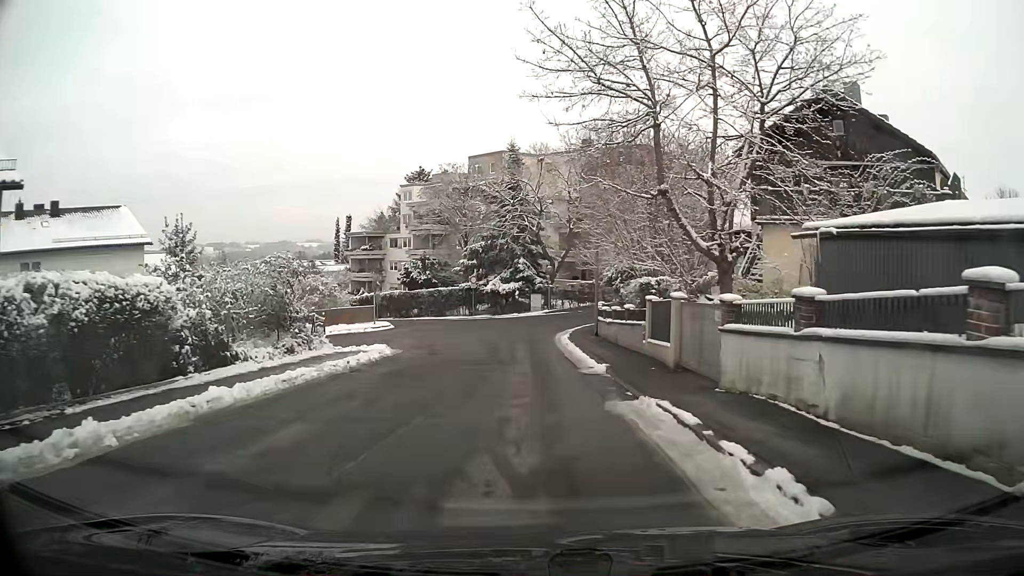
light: Day
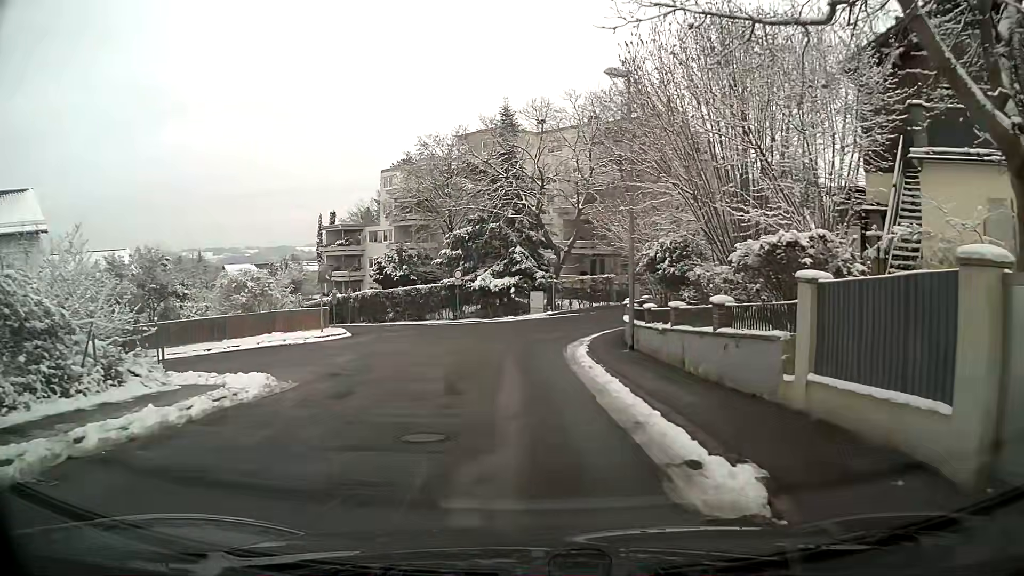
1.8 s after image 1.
(0.0, +10.8) m; -1°
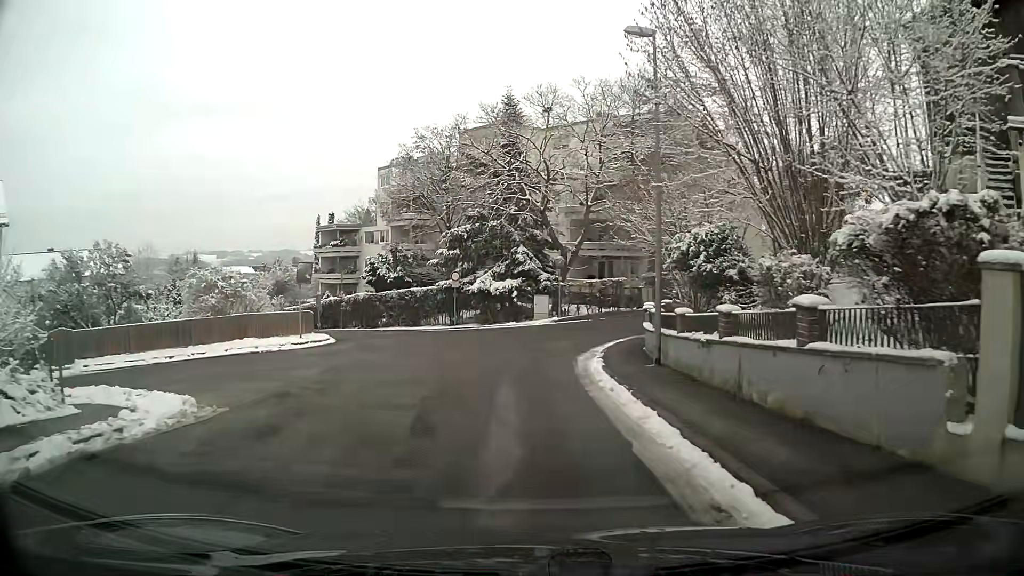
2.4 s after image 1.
(0.0, +3.5) m; 0°
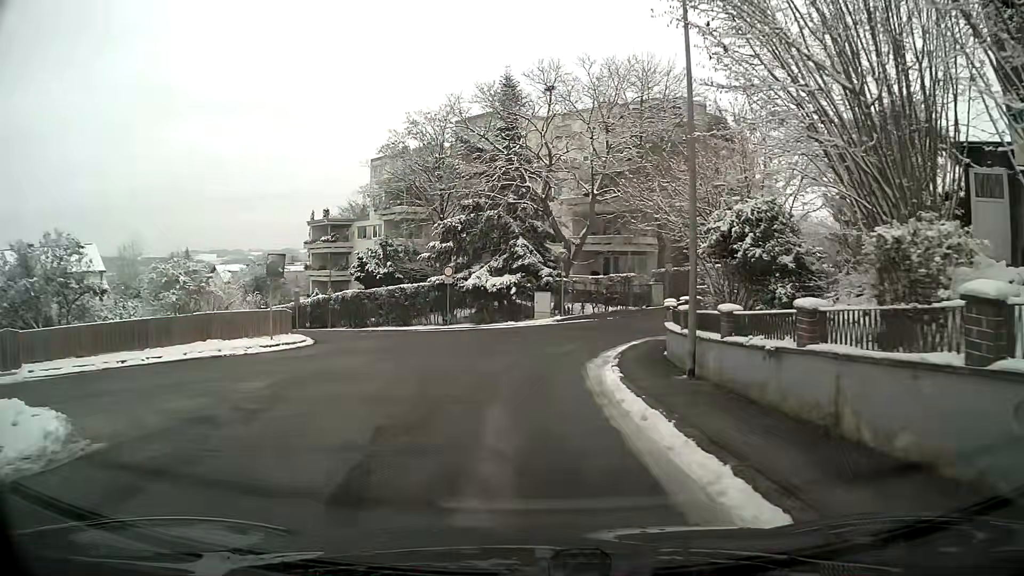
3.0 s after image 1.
(0.0, +3.3) m; 0°
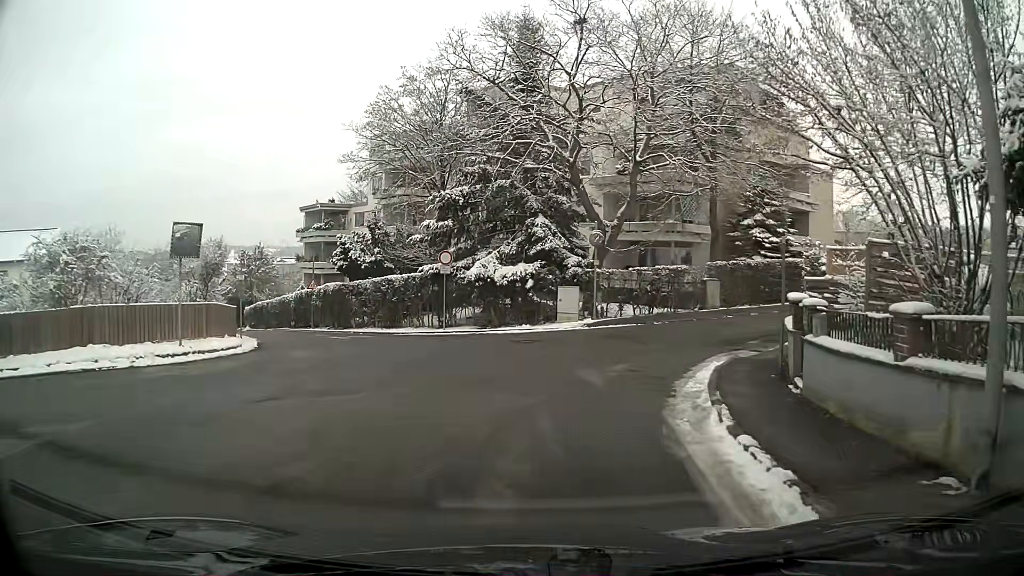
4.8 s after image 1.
(-0.1, +8.1) m; -1°
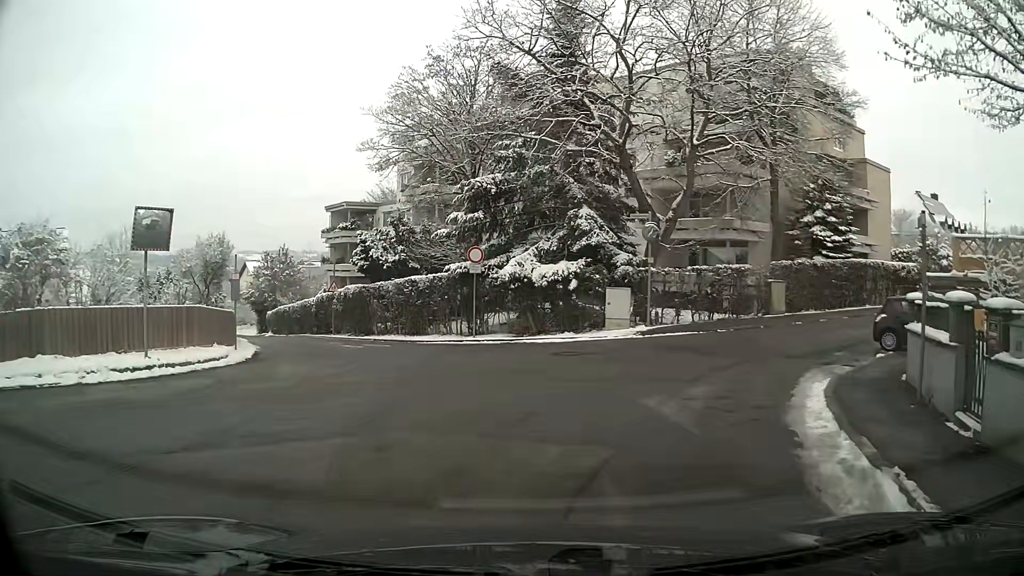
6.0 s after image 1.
(-0.1, +3.5) m; -4°
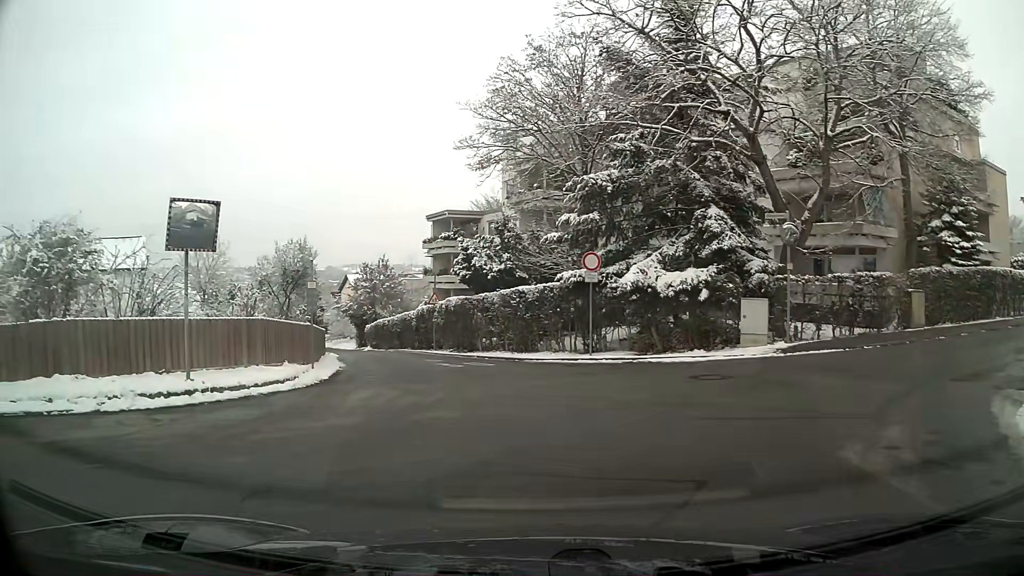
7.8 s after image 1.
(-0.2, +2.8) m; -11°
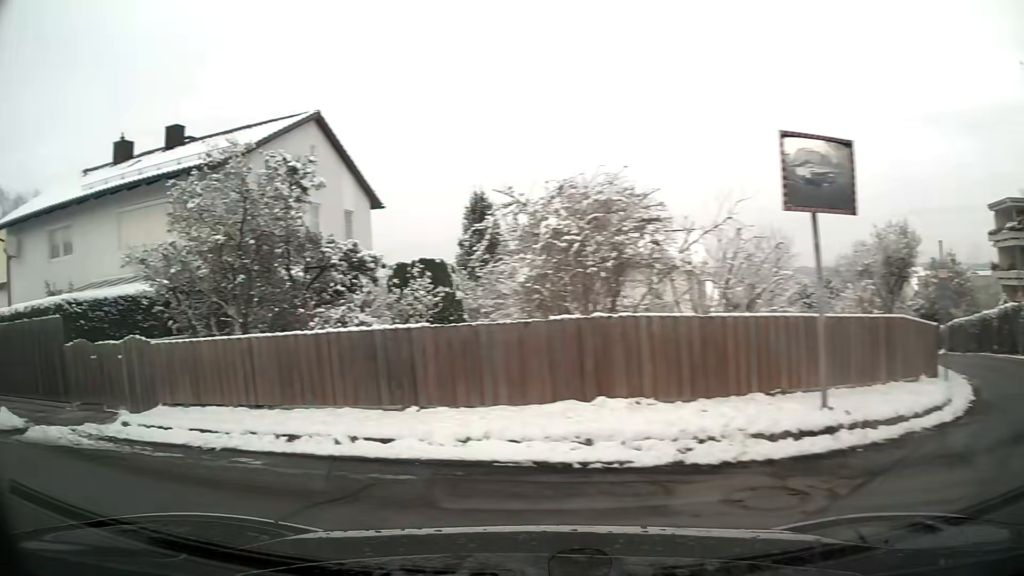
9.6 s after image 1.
(-2.2, +4.1) m; -56°
(-6, +8) (-14, +12) (-24, +15) (-34, +18) (-43, +21) (-53, +25) (-62, +28) (-72, +31) (-81, +34) (-91, +37) m
